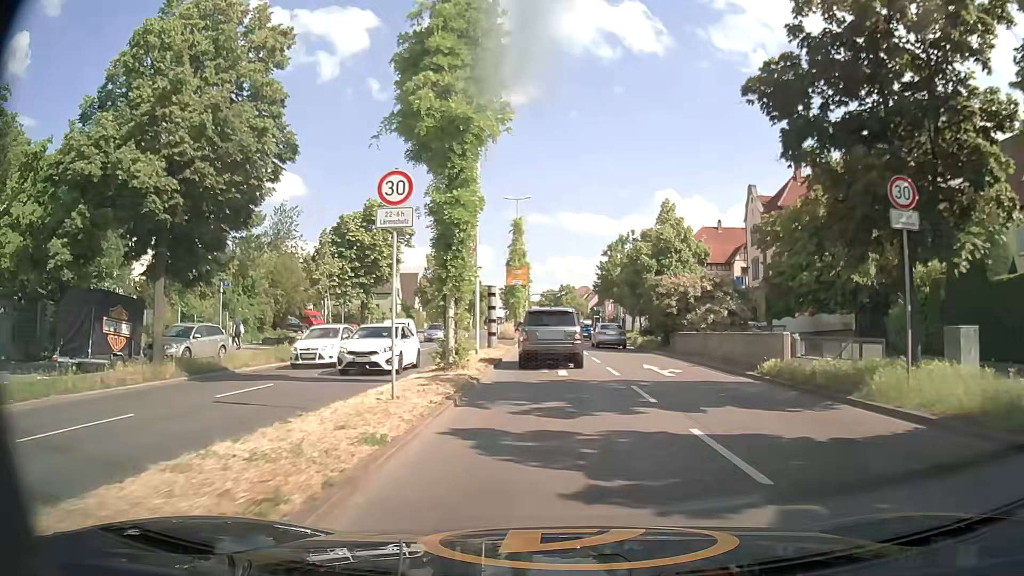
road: primary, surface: asphalt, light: Day
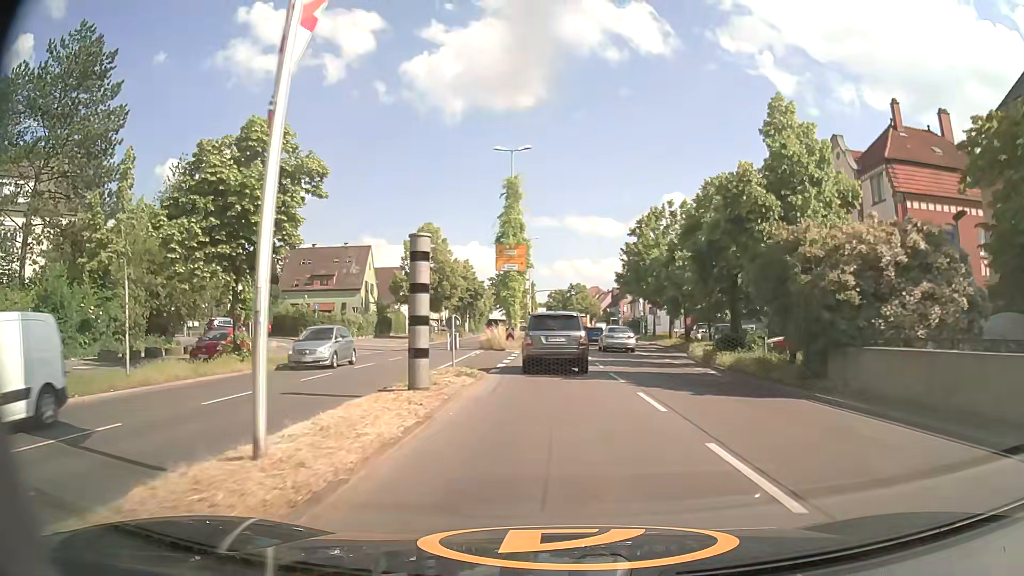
(-0.2, +18.7) m; -1°
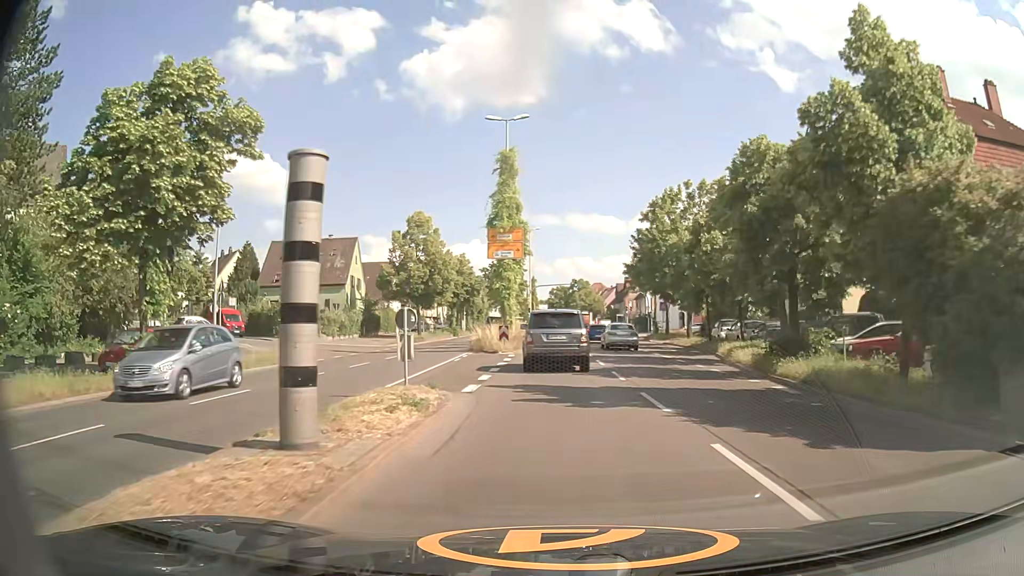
(0.0, +6.3) m; 0°
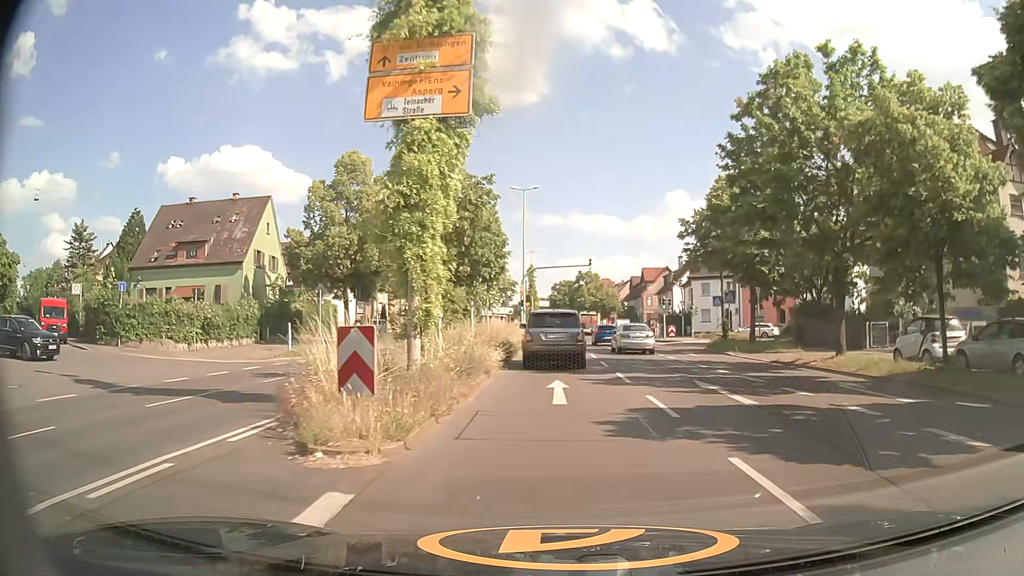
(-0.1, +24.7) m; 0°
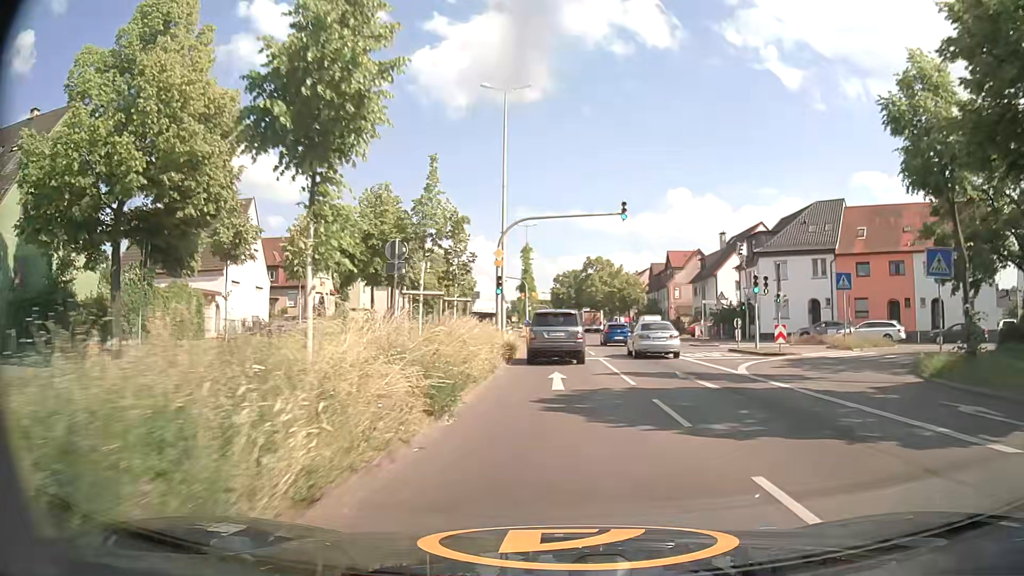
(0.0, +24.9) m; 0°
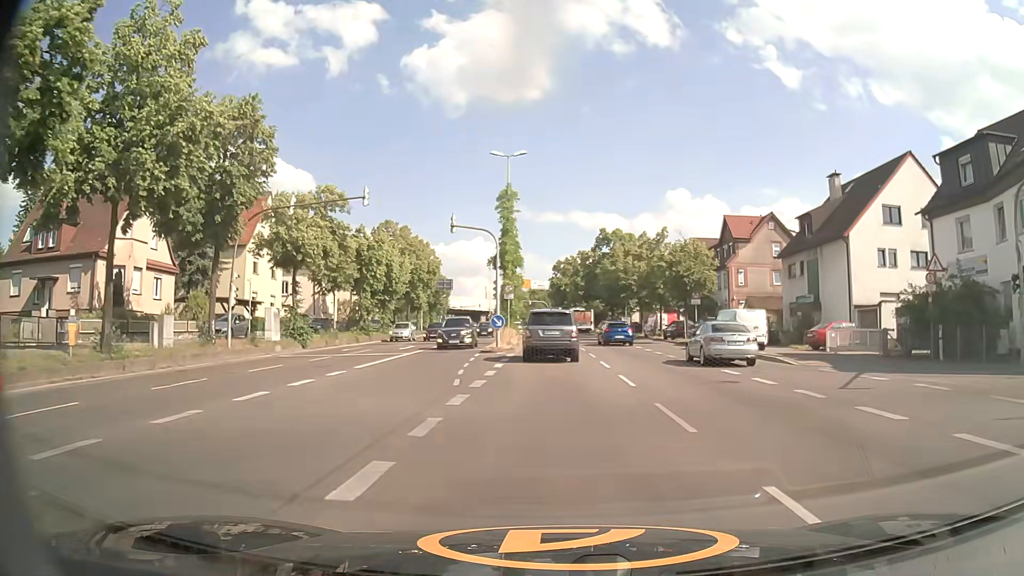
(0.0, +32.8) m; 0°
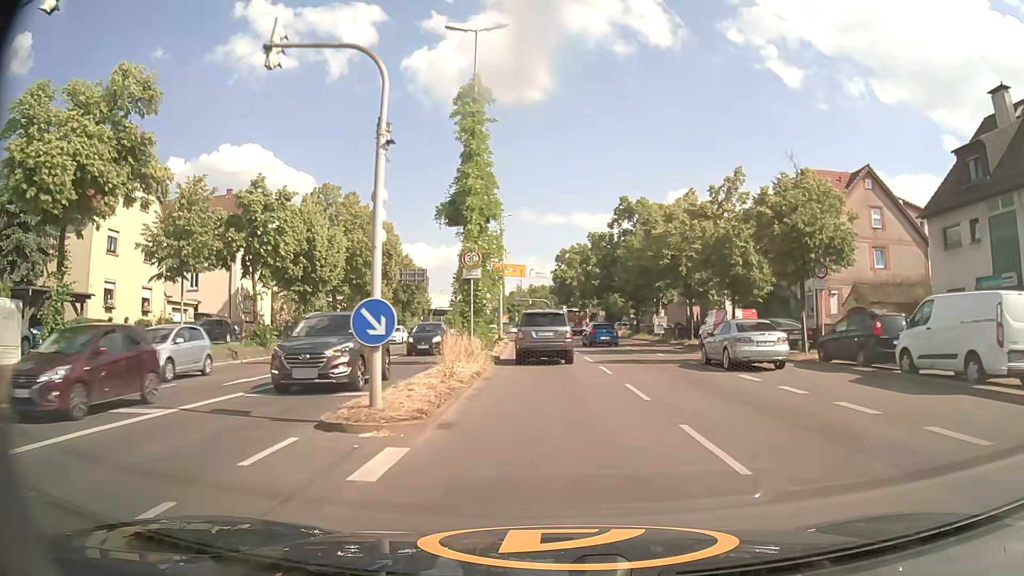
(0.0, +20.5) m; 0°
